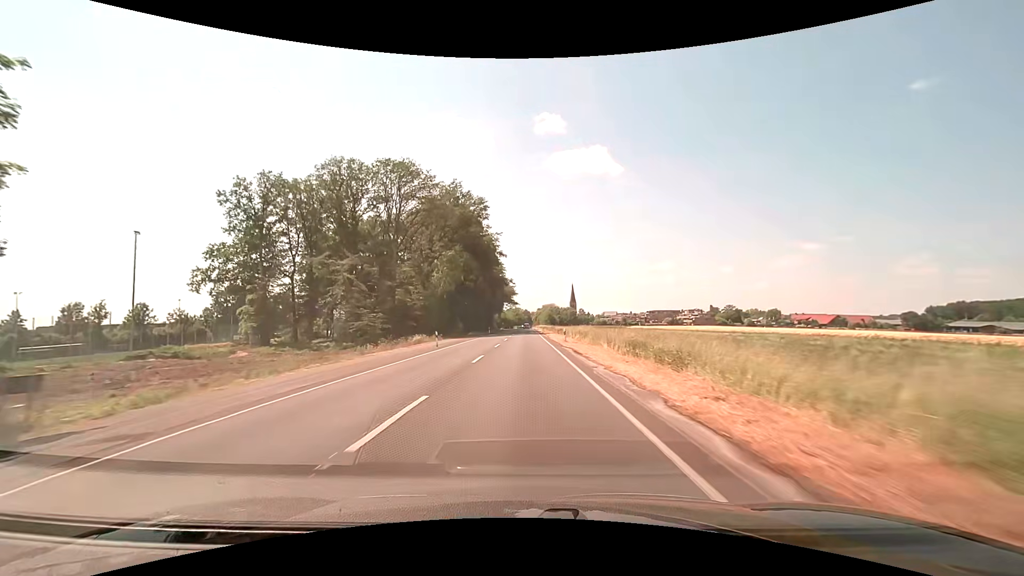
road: secondary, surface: asphalt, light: Day
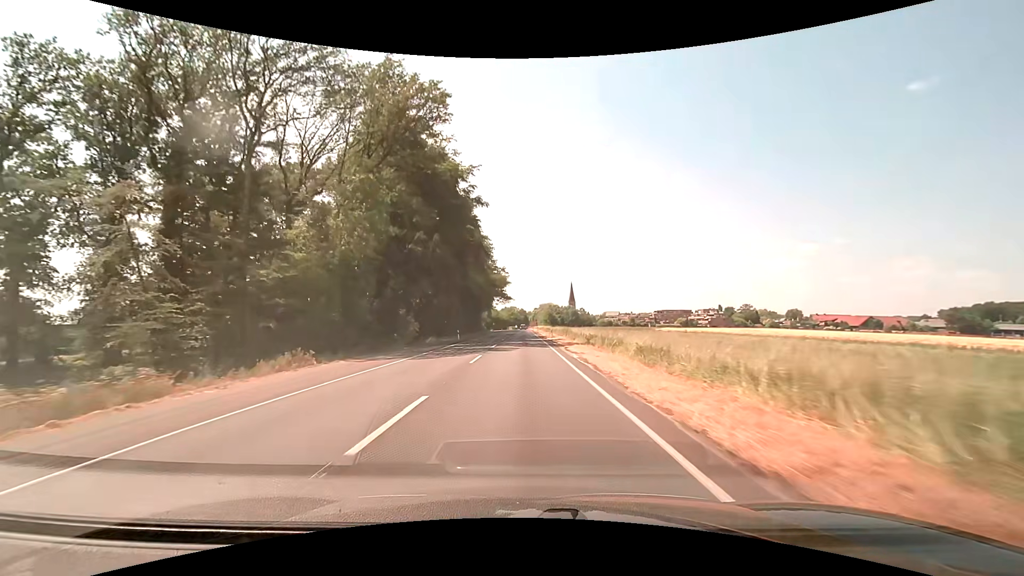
(+0.1, +36.4) m; +1°
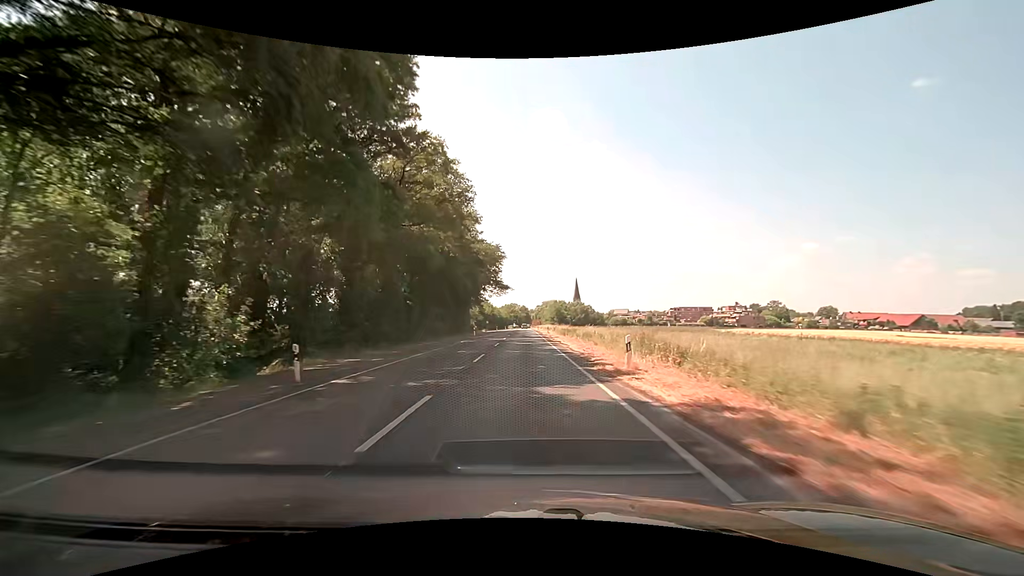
(-0.1, +36.0) m; 0°
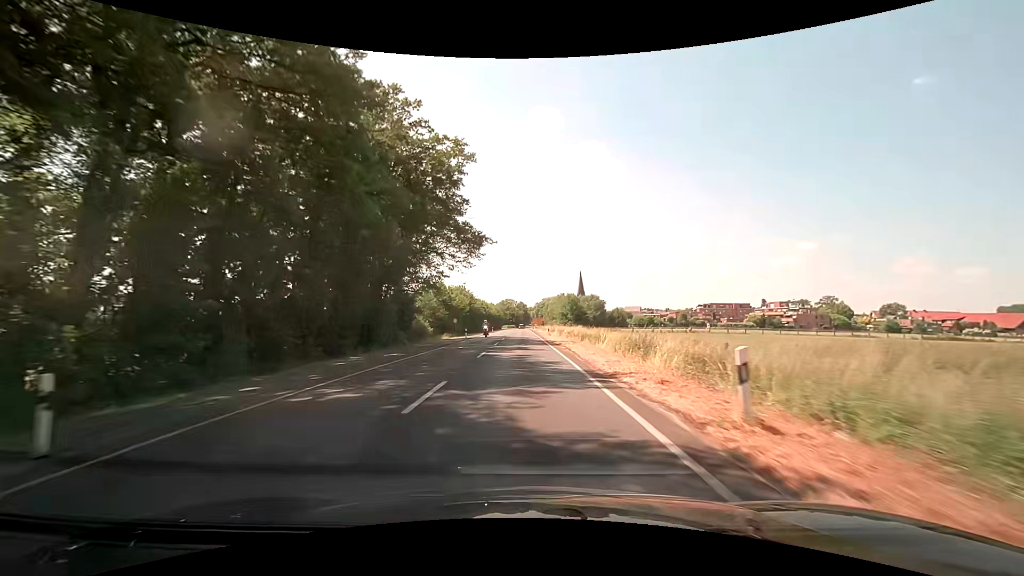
(+0.3, +57.2) m; 0°
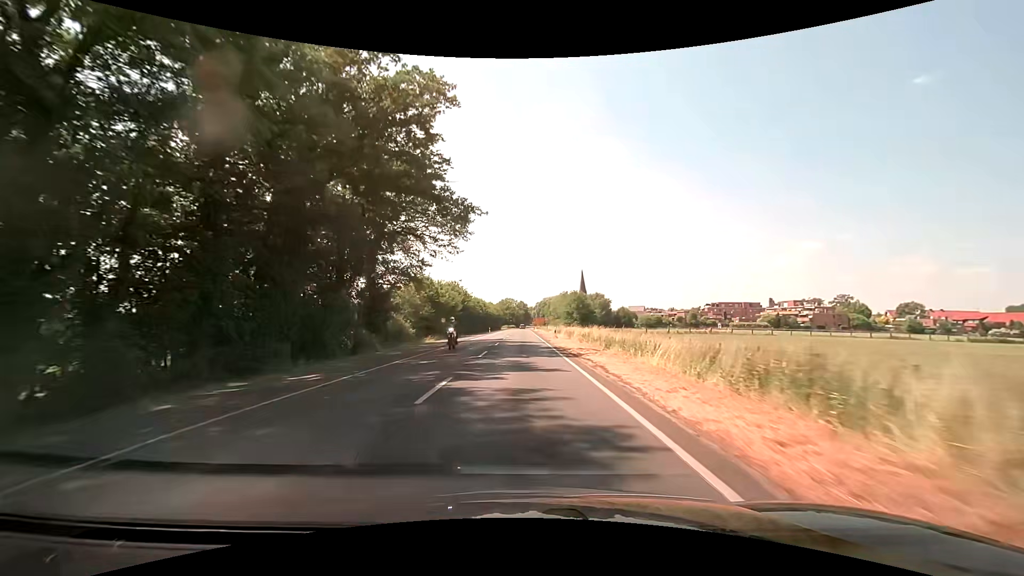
(0.0, +11.0) m; 0°
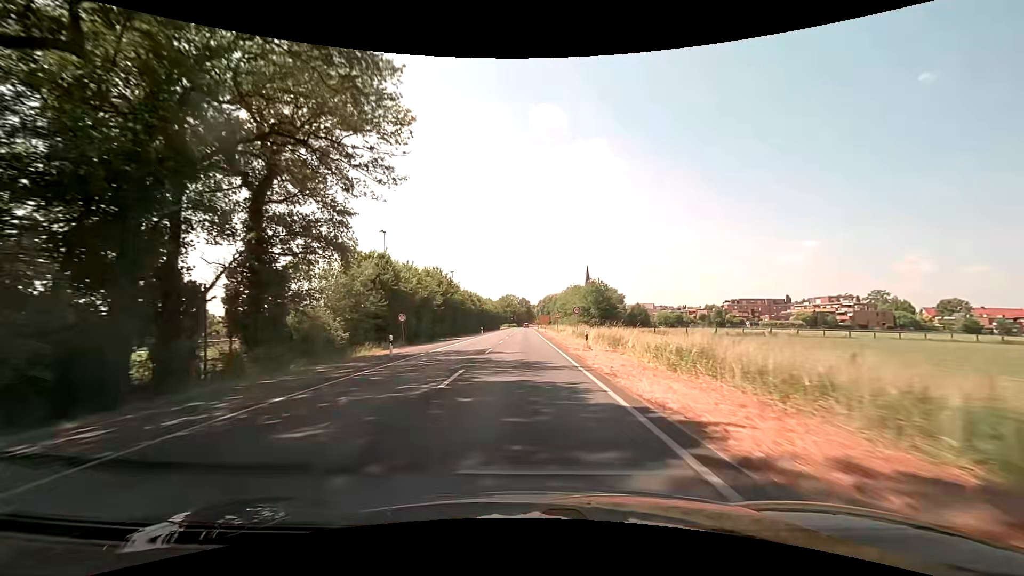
(+0.1, +21.7) m; 0°
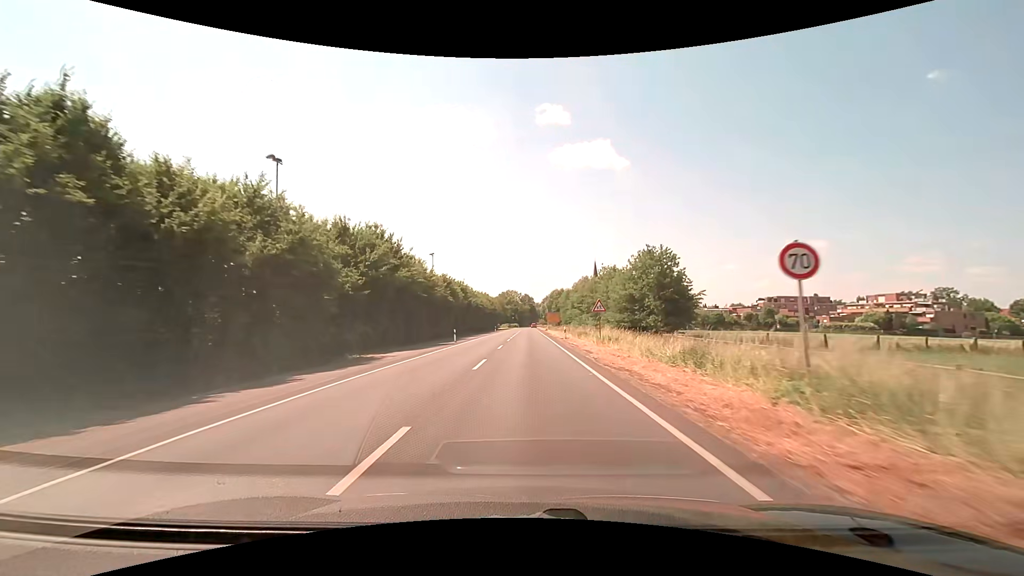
(-0.3, +31.6) m; -1°
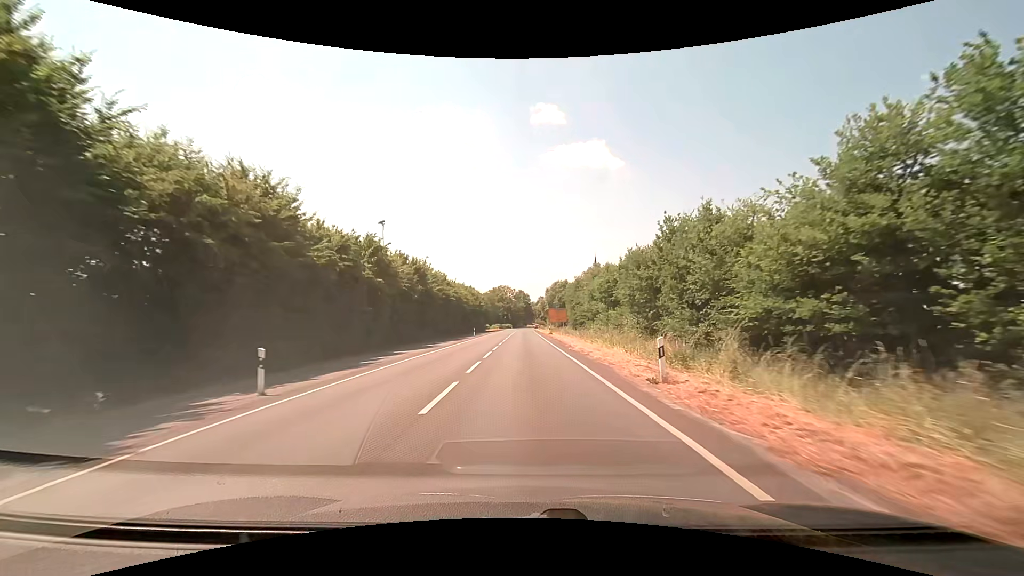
(+0.2, +30.7) m; 0°
(0, +10) (0, +20) (0, +30) (0, +40) (0, +50) (0, +60) (0, +70) (0, +80) (0, +90) (0, +100) m
